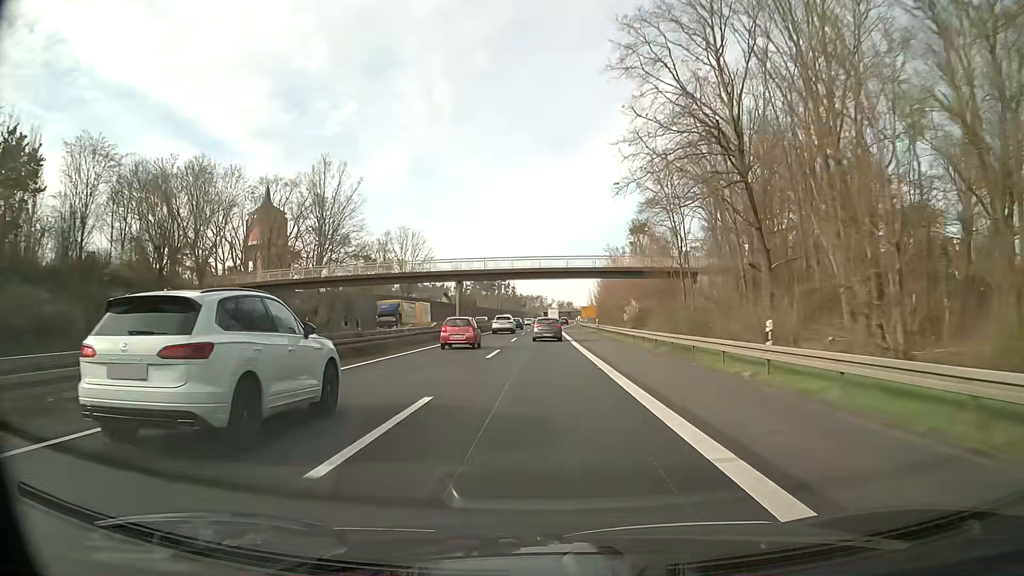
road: trunk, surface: asphalt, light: Day
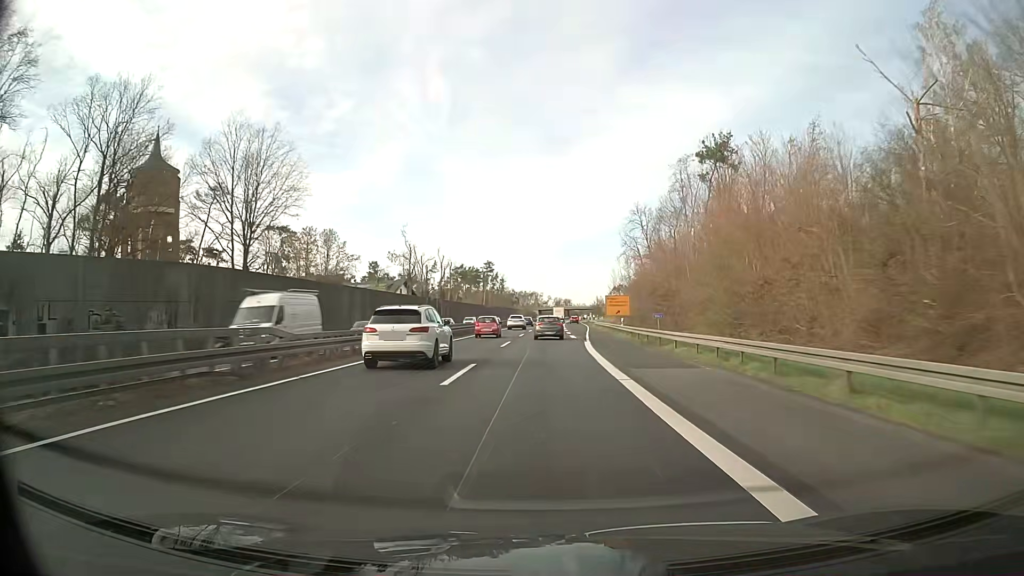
(0.0, +64.4) m; 0°
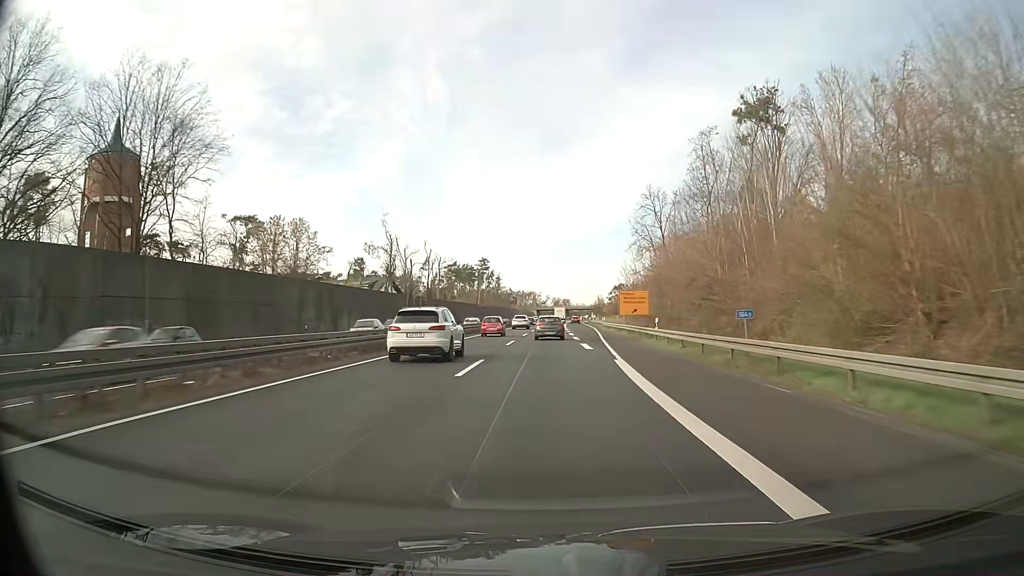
(+0.2, +16.1) m; +1°
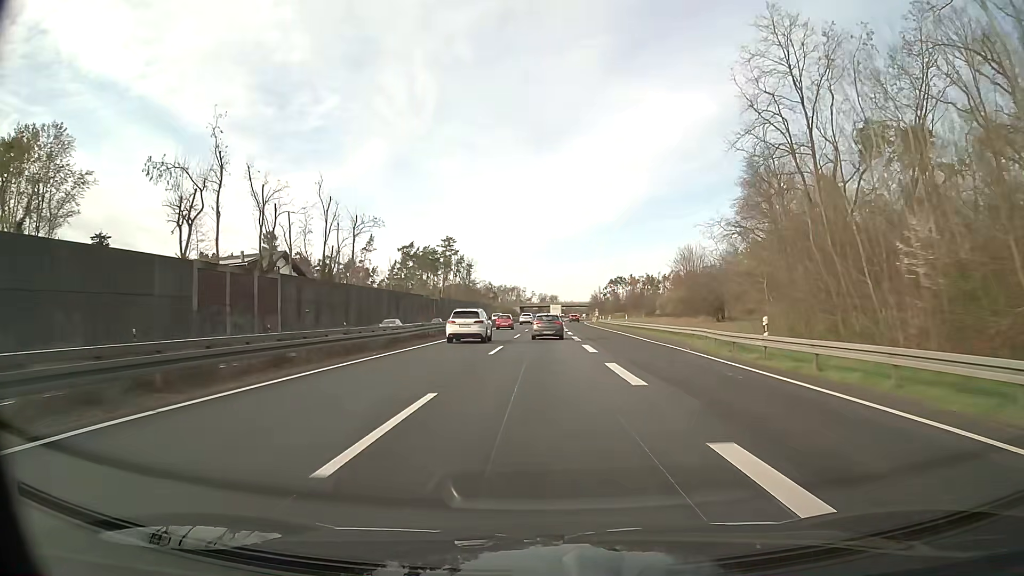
(+0.6, +63.8) m; +1°
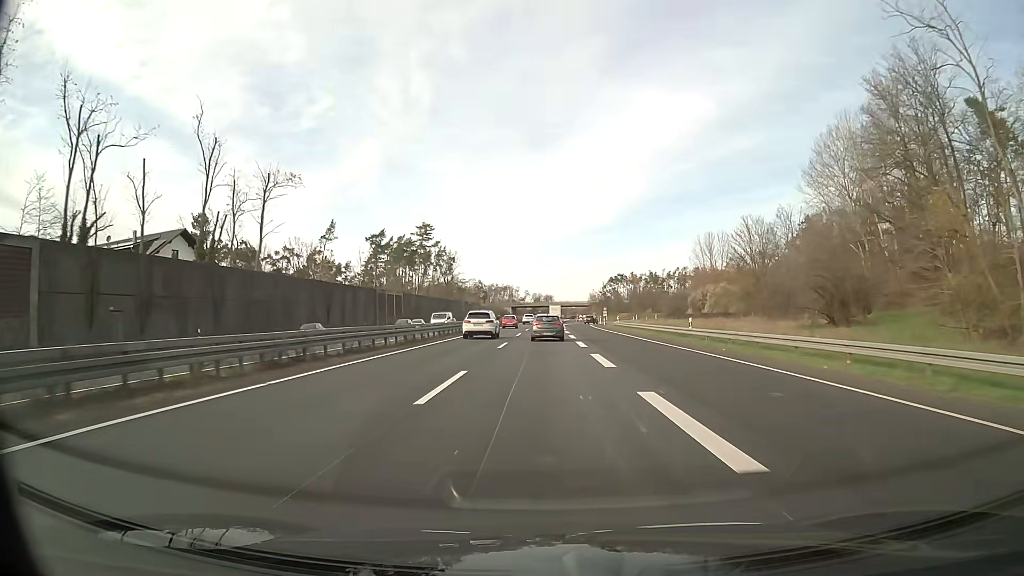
(+0.2, +31.3) m; +1°
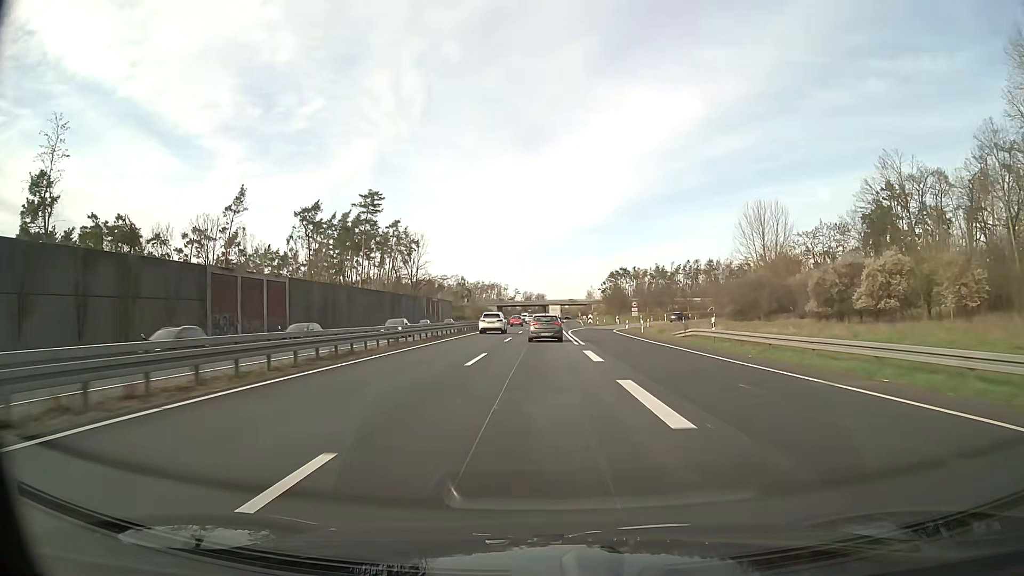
(+0.3, +45.9) m; +1°
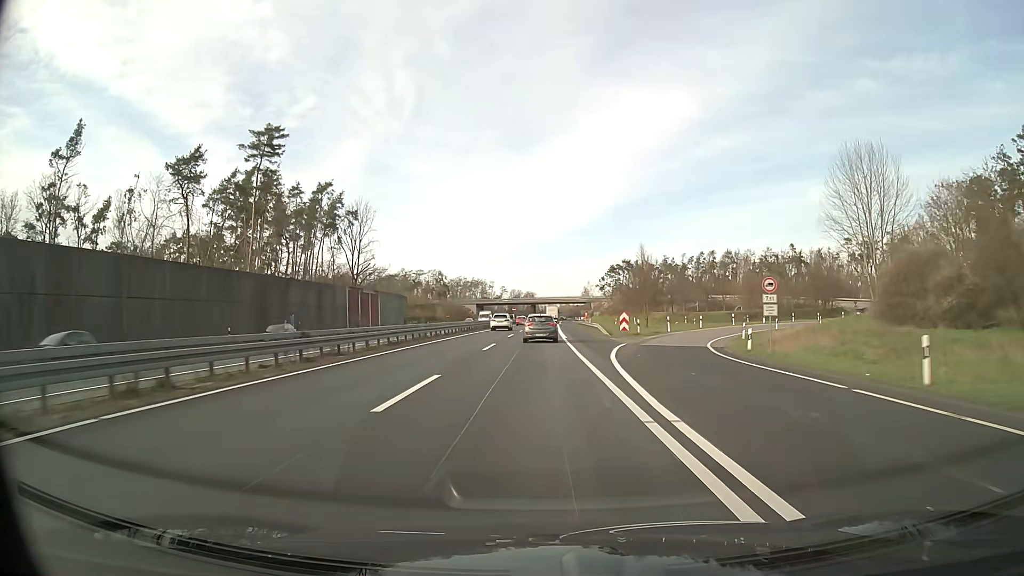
(+0.2, +44.9) m; +1°
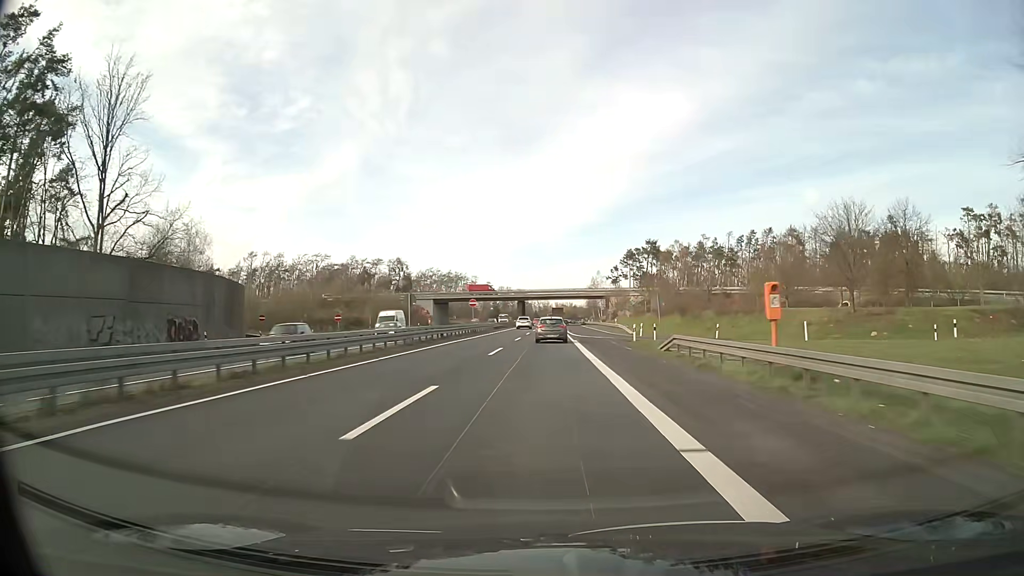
(+0.5, +74.1) m; +1°
(0, +10) (0, +20) (0, +30) (0, +40) (0, +50) (0, +60) (+1, +70) (+1, +80) (+1, +90) (+1, +100) m
